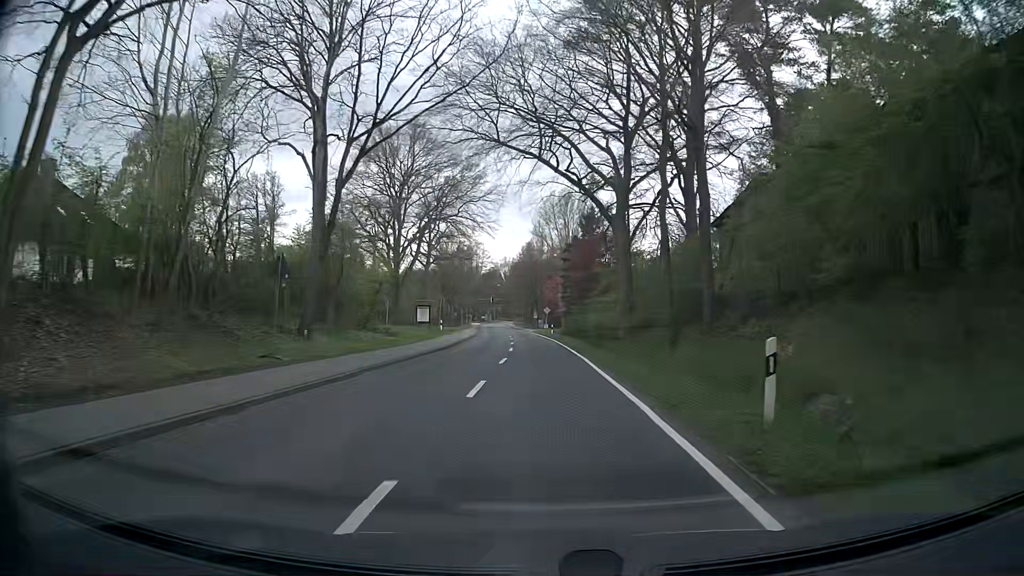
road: secondary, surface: asphalt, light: Day
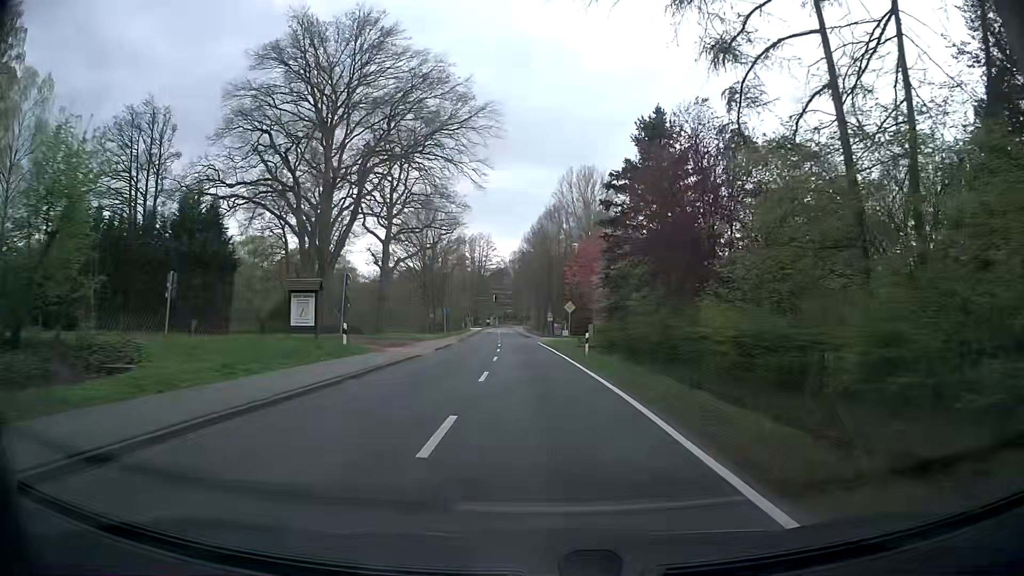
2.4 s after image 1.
(-0.3, +32.6) m; -1°
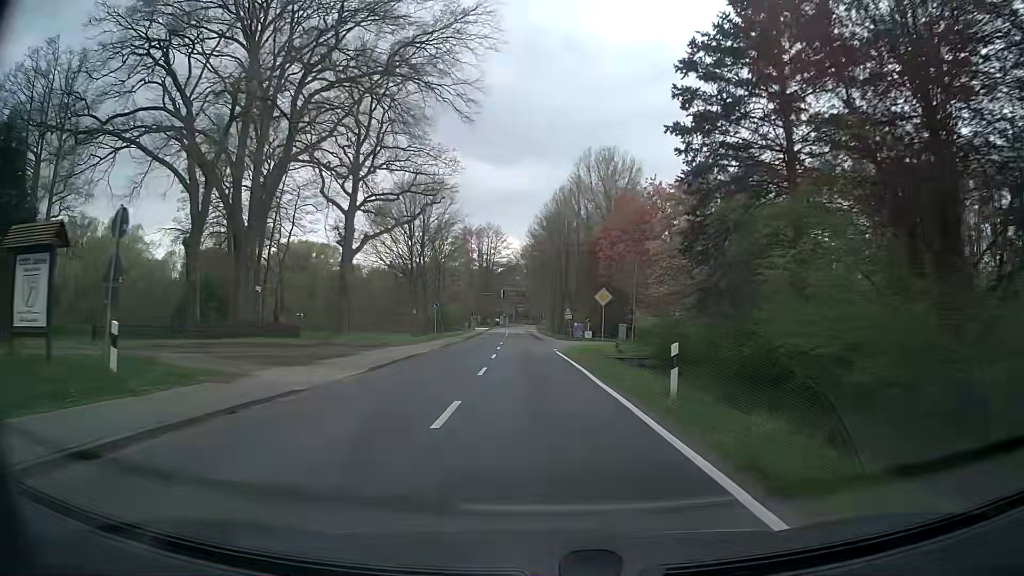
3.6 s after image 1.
(-0.3, +16.5) m; -1°
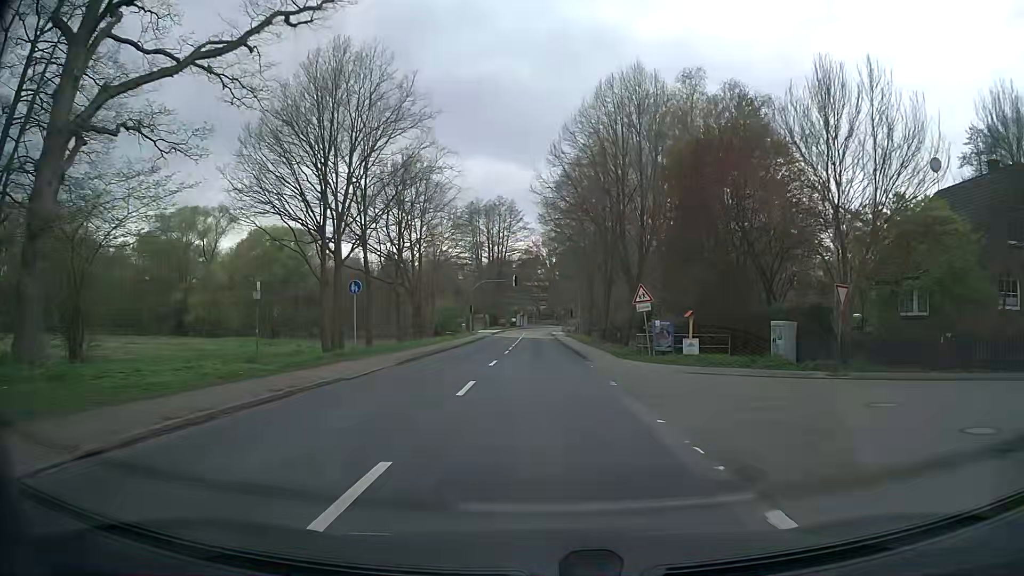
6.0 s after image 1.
(-0.7, +33.0) m; -2°
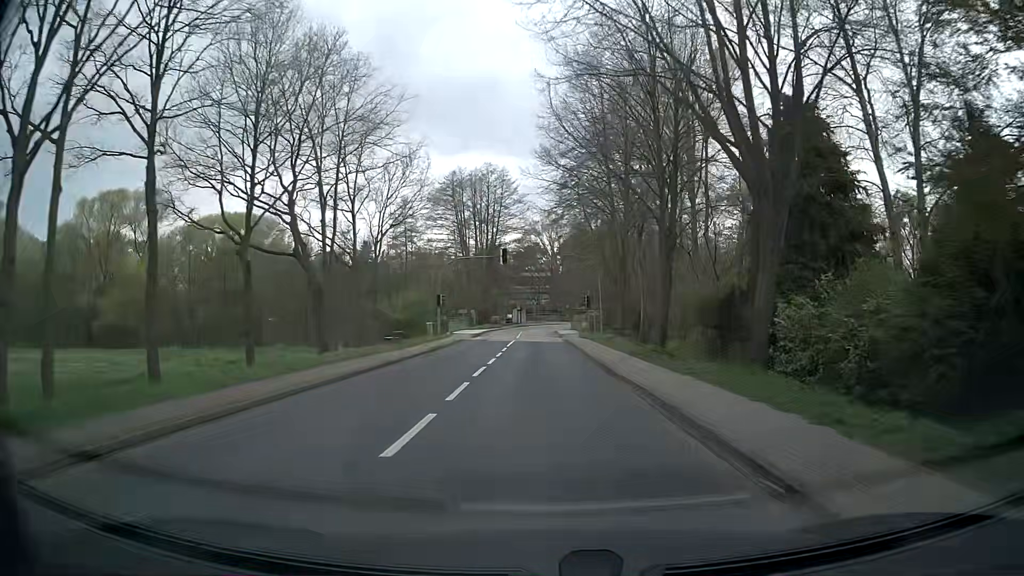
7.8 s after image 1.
(-0.2, +24.3) m; 0°
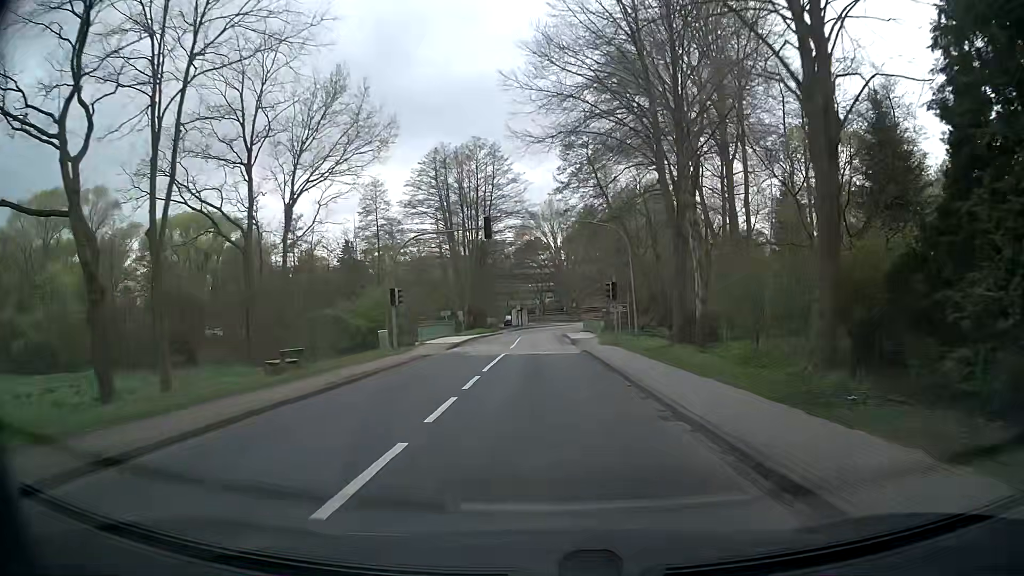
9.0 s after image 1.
(-0.1, +16.3) m; -1°
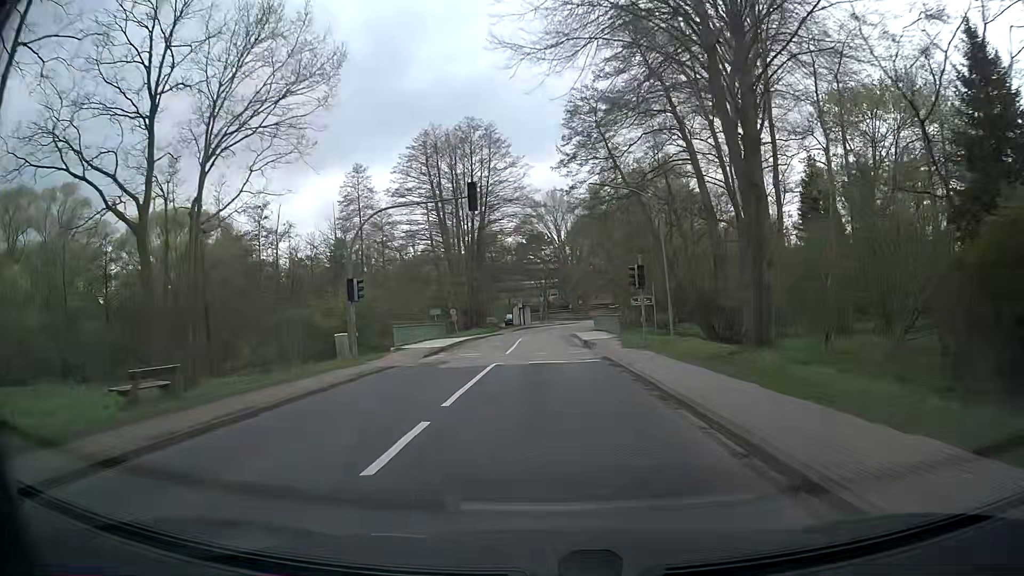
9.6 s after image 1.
(+0.1, +8.2) m; 0°
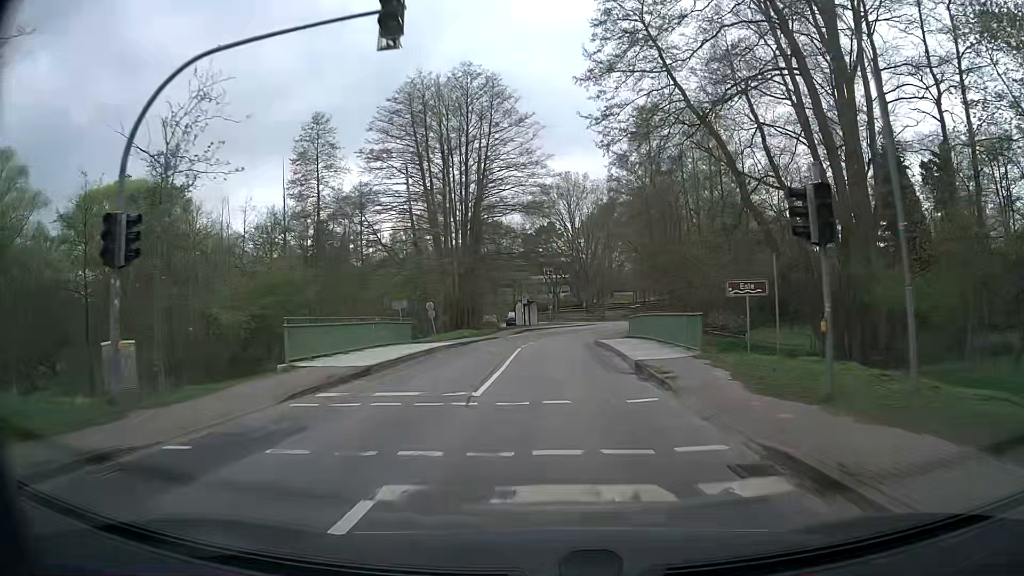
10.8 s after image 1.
(-0.1, +16.1) m; -1°
(0, +10) (0, +20) (0, +30) (+1, +40) (+3, +50) (+5, +60) (+8, +69) (+13, +78) (+18, +86) (+25, +94) m
